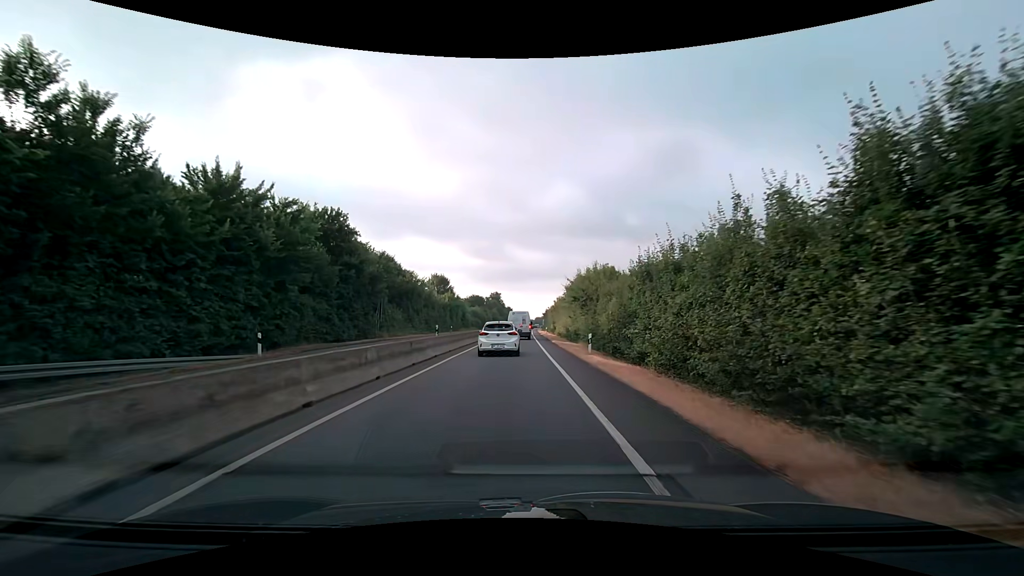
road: trunk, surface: asphalt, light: Day
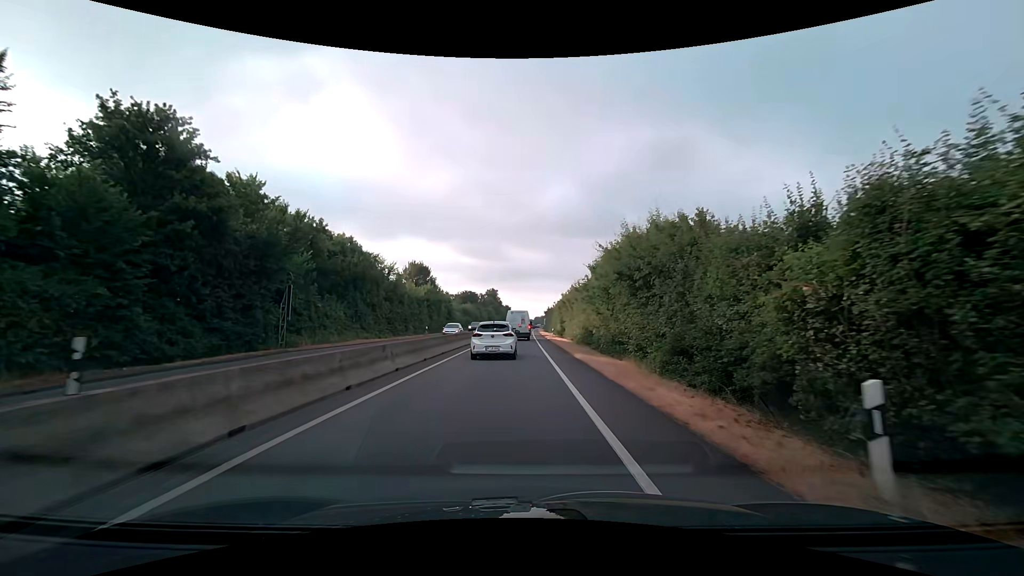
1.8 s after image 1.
(0.0, +17.8) m; 0°
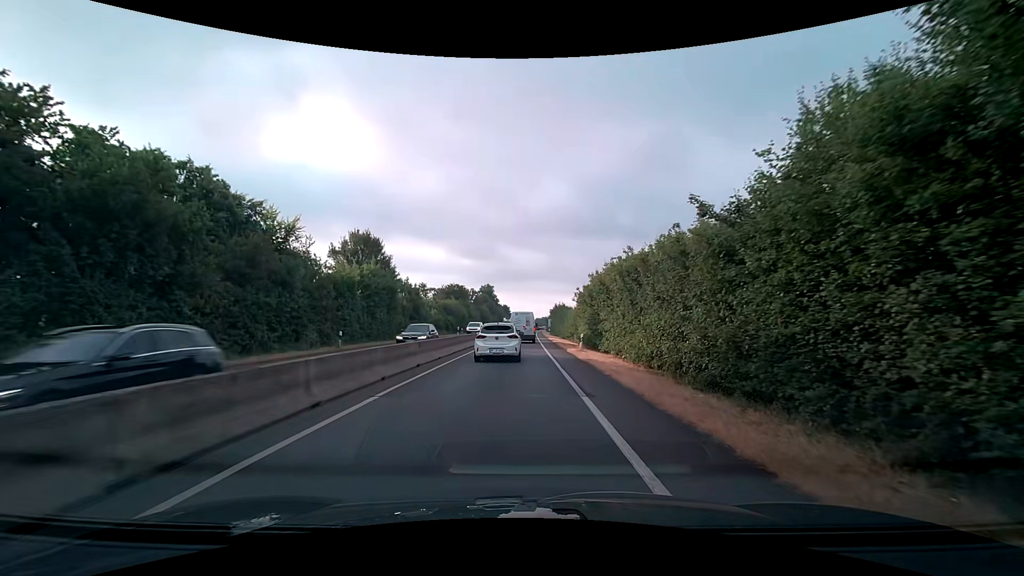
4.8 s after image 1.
(-0.2, +25.9) m; -1°
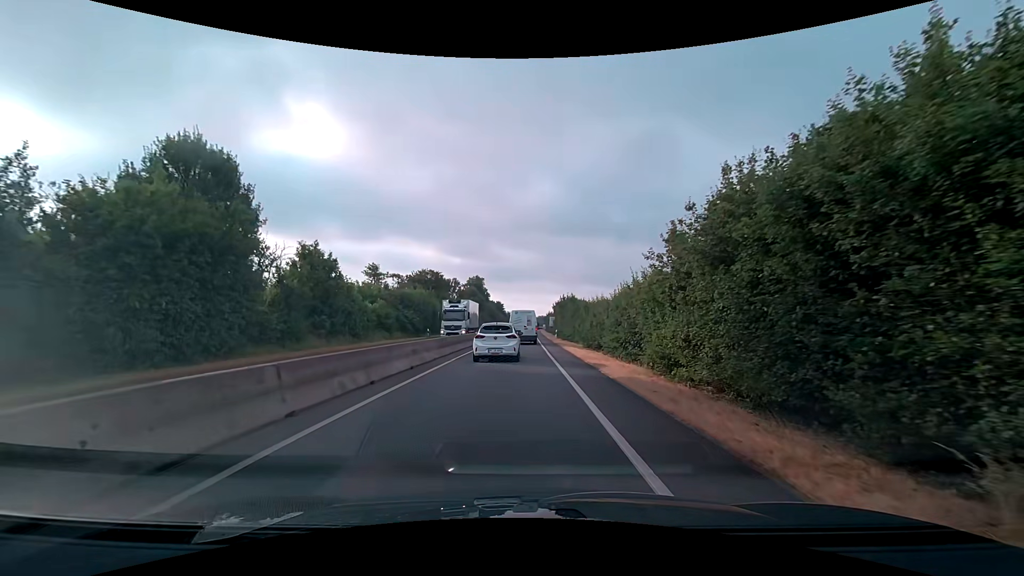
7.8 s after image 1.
(+0.4, +25.0) m; +2°
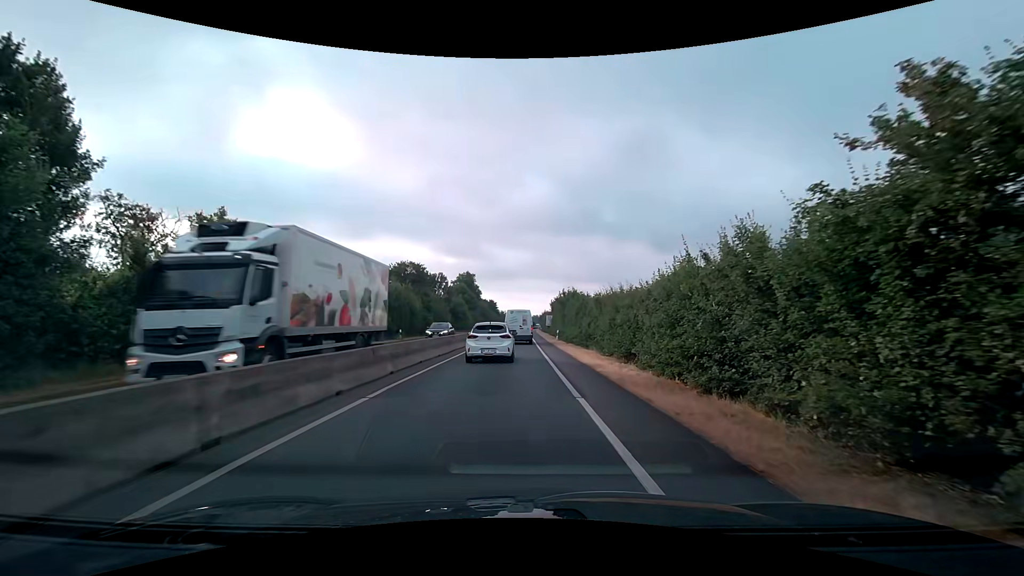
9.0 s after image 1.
(-0.1, +9.7) m; 0°
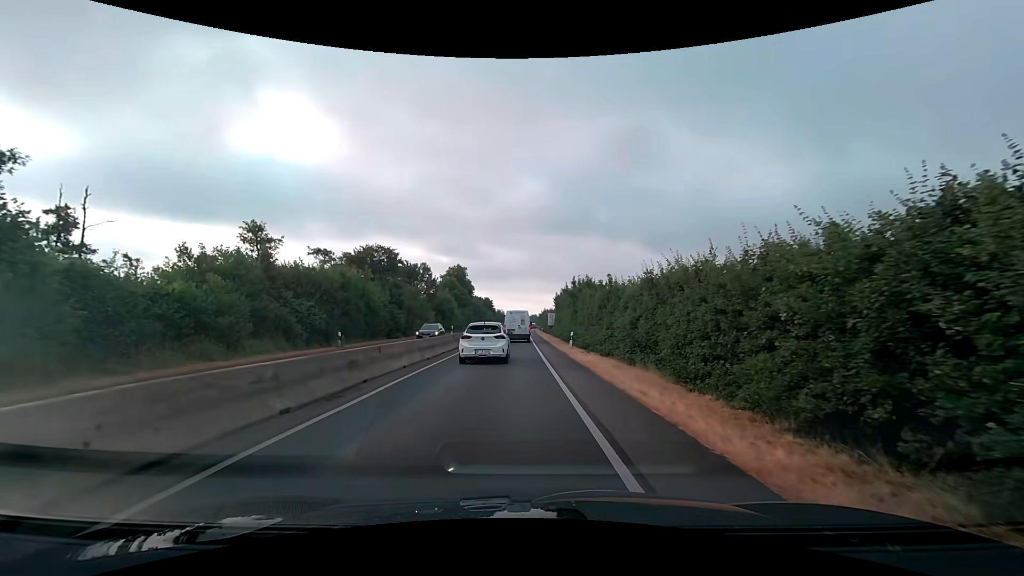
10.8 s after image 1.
(+0.1, +13.9) m; 0°
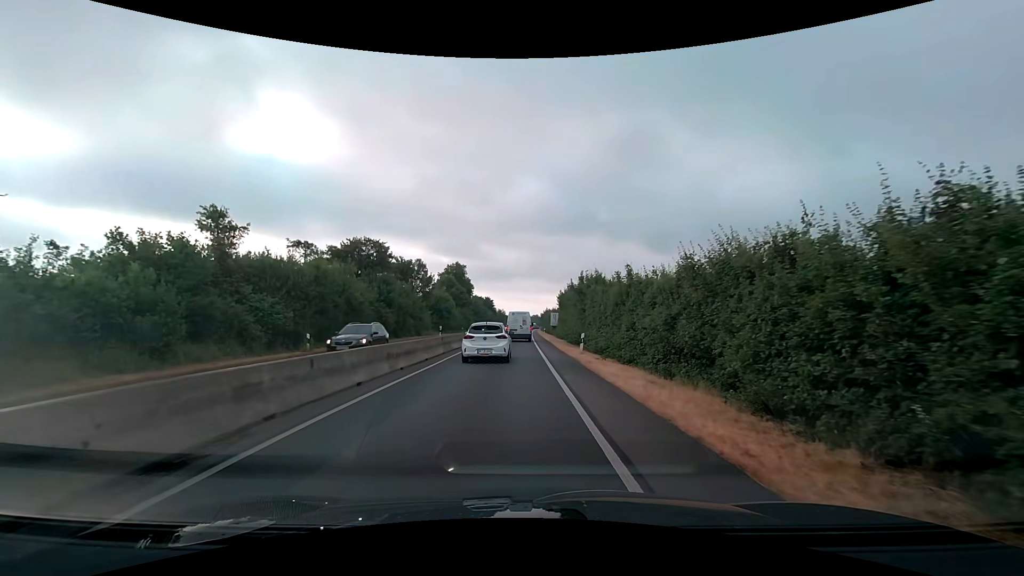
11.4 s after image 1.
(0.0, +4.5) m; 0°
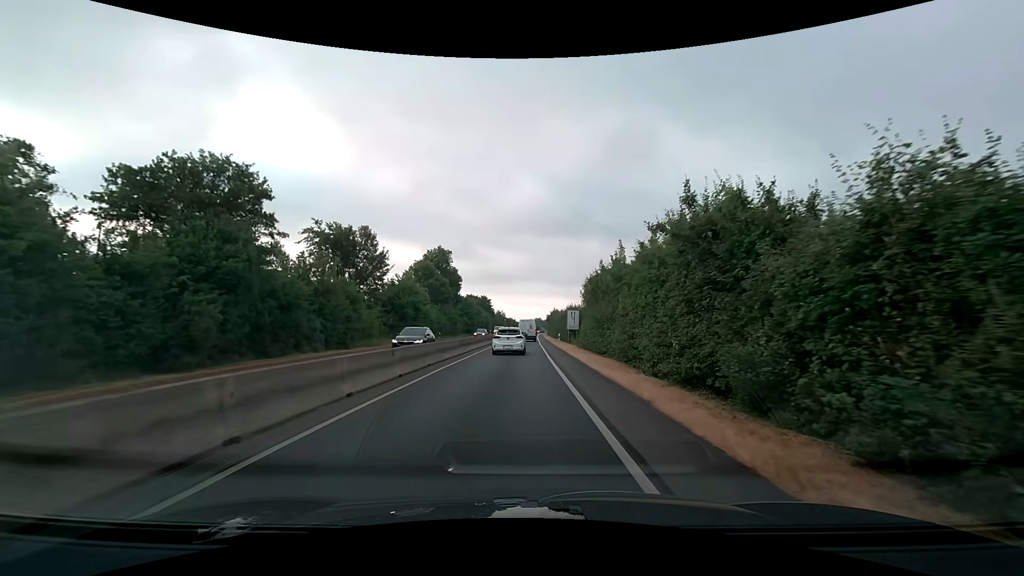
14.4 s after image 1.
(-0.1, +25.8) m; 0°
(0, +10) (0, +20) (0, +30) (0, +40) (0, +50) (0, +60) (+1, +70) (+1, +80) (+1, +90) (+1, +100) m
